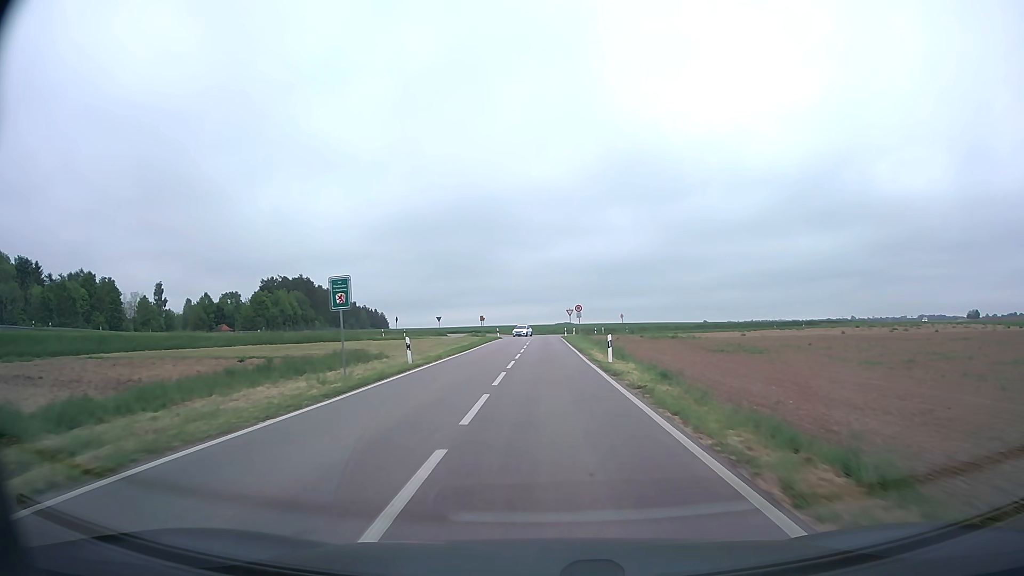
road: unclassified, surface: asphalt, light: Day
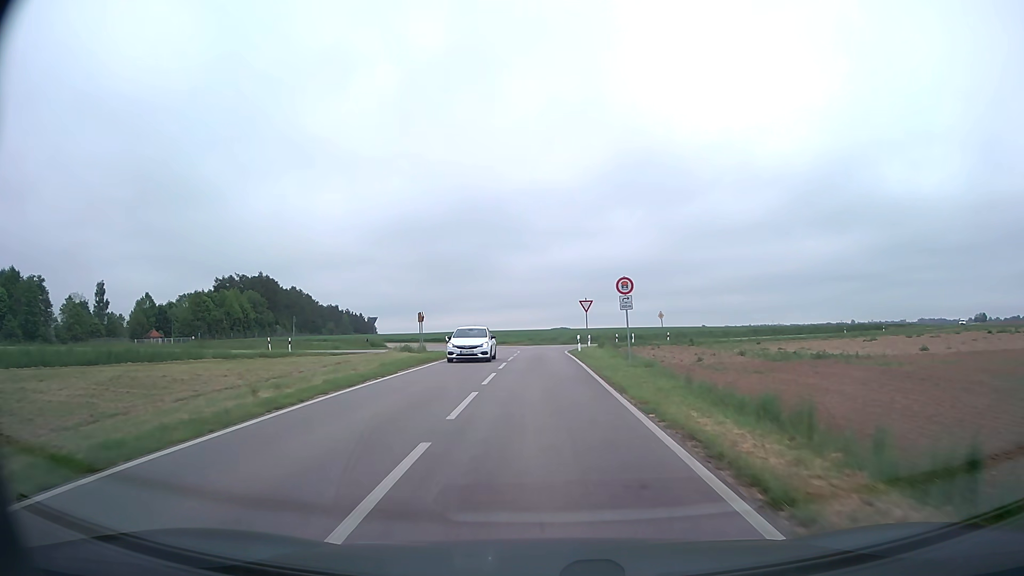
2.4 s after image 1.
(+0.1, +35.3) m; 0°
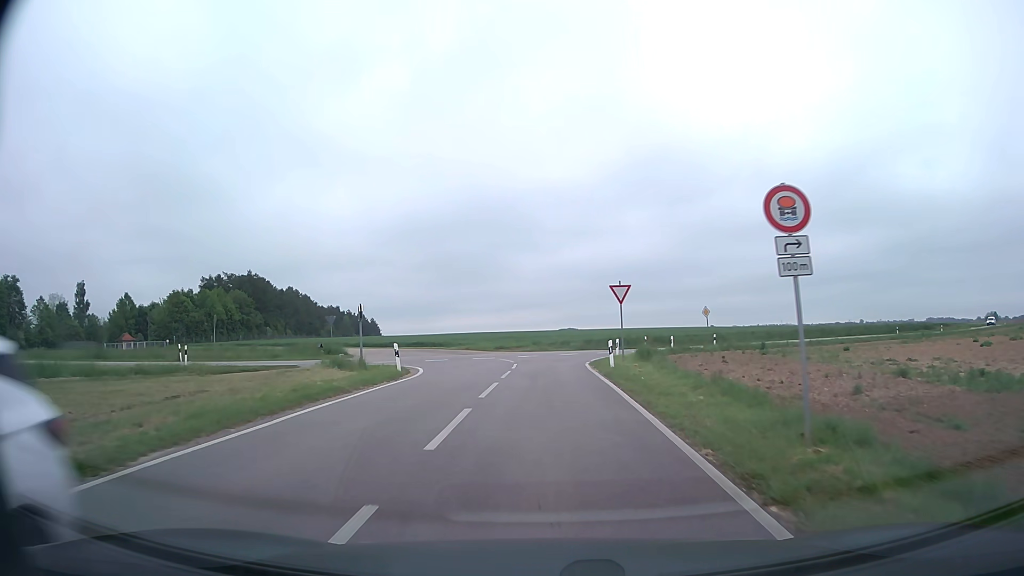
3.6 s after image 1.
(-0.1, +14.6) m; -1°
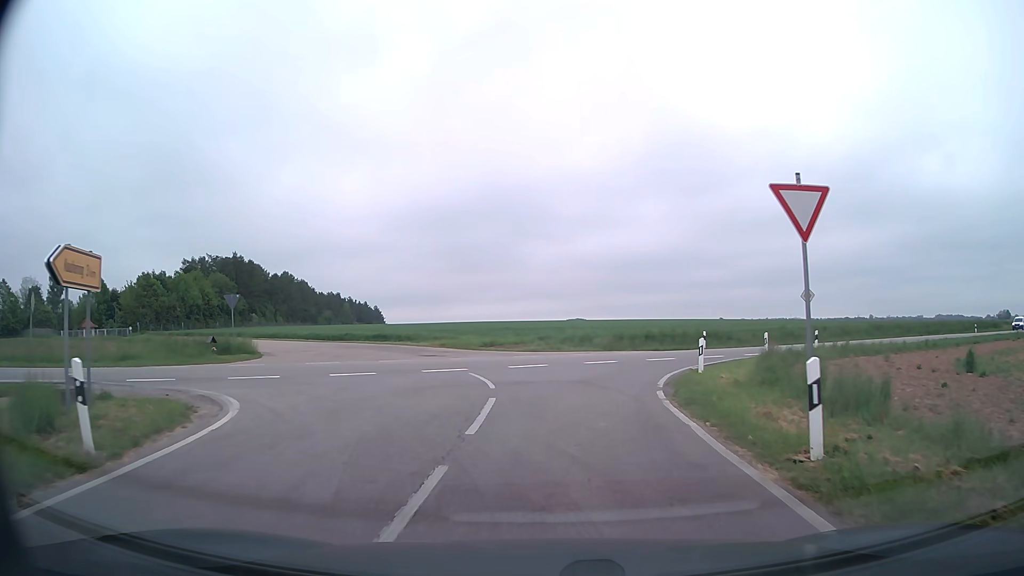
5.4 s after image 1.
(-0.2, +16.7) m; -1°
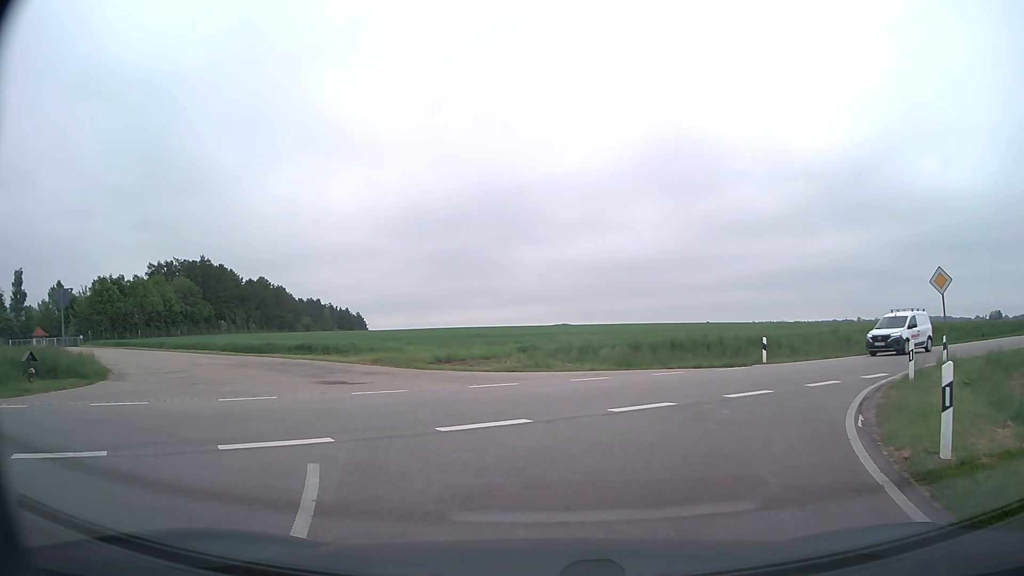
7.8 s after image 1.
(+0.1, +11.7) m; +1°
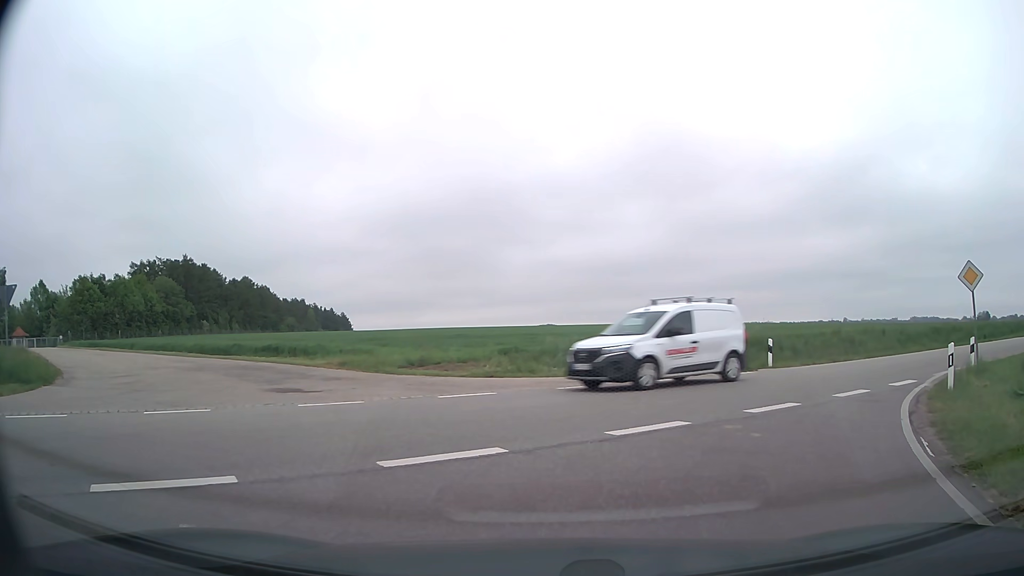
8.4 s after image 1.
(0.0, +2.3) m; +1°
